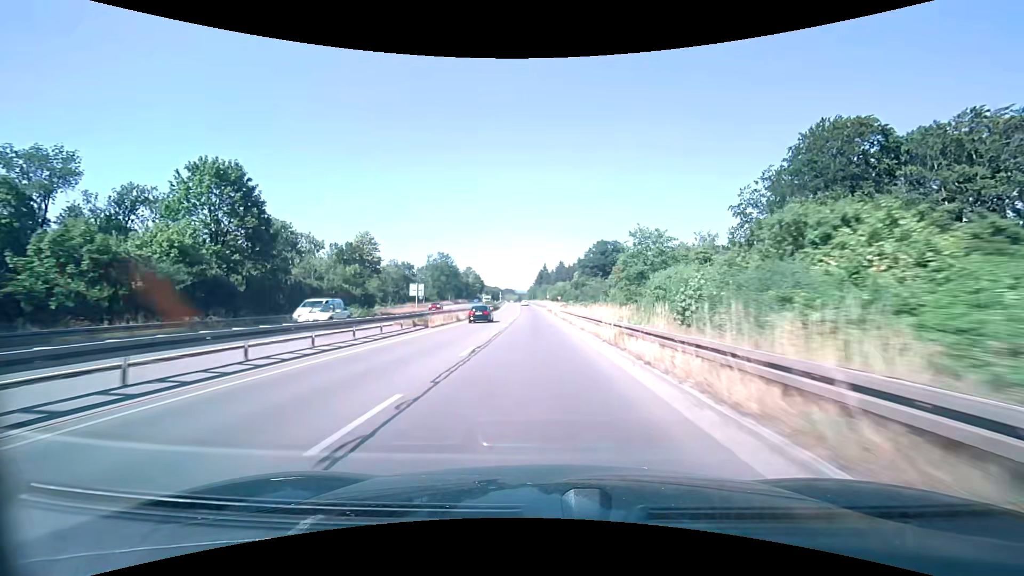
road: trunk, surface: asphalt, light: Day
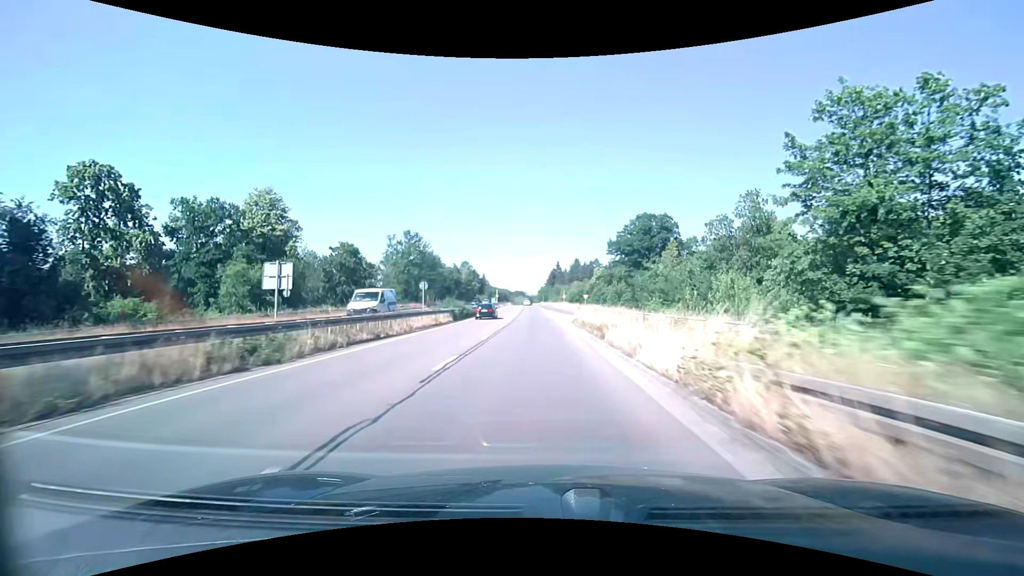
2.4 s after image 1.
(-0.6, +48.3) m; -1°
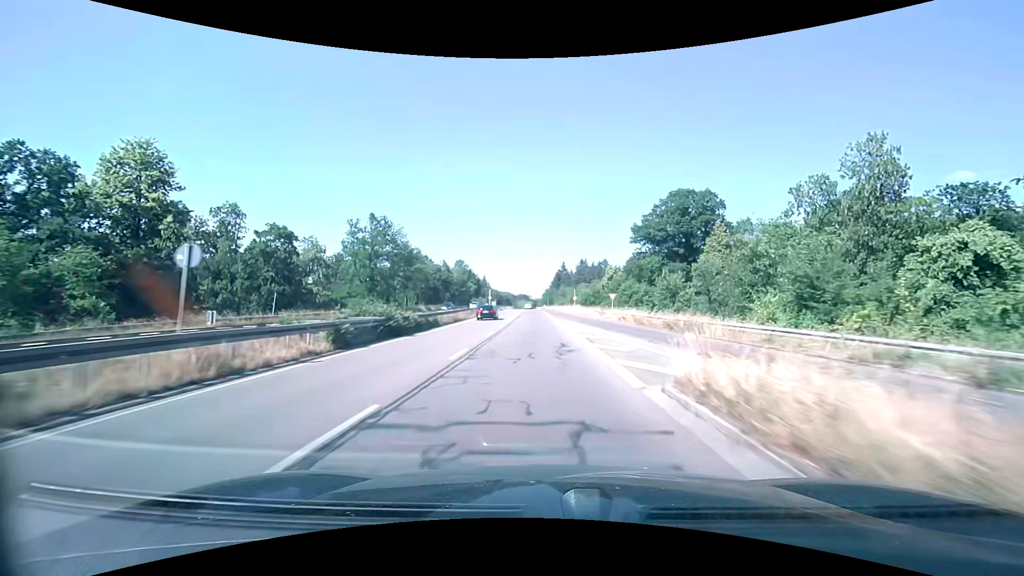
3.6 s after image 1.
(-0.2, +24.2) m; -1°
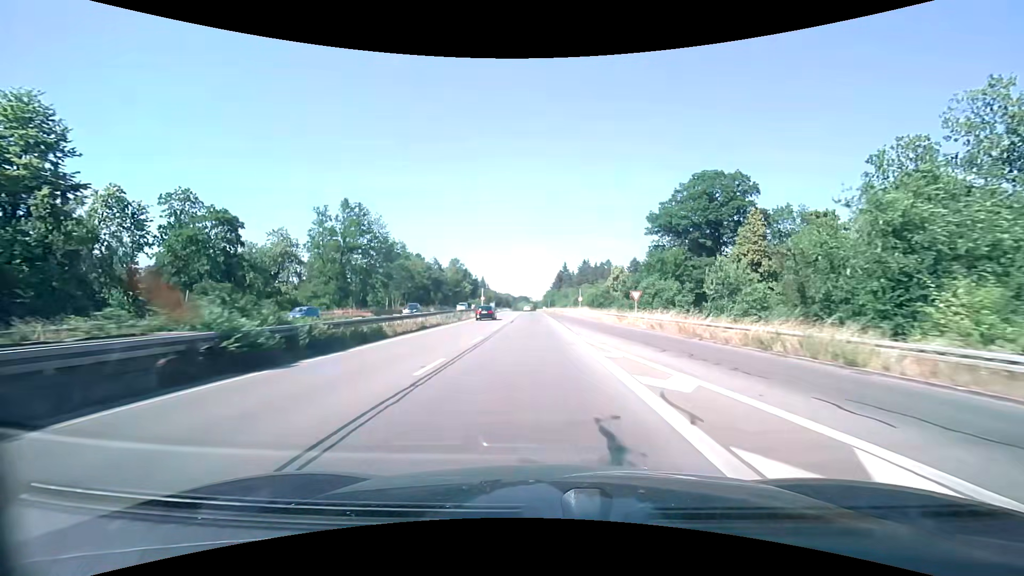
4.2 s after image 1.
(0.0, +12.1) m; 0°
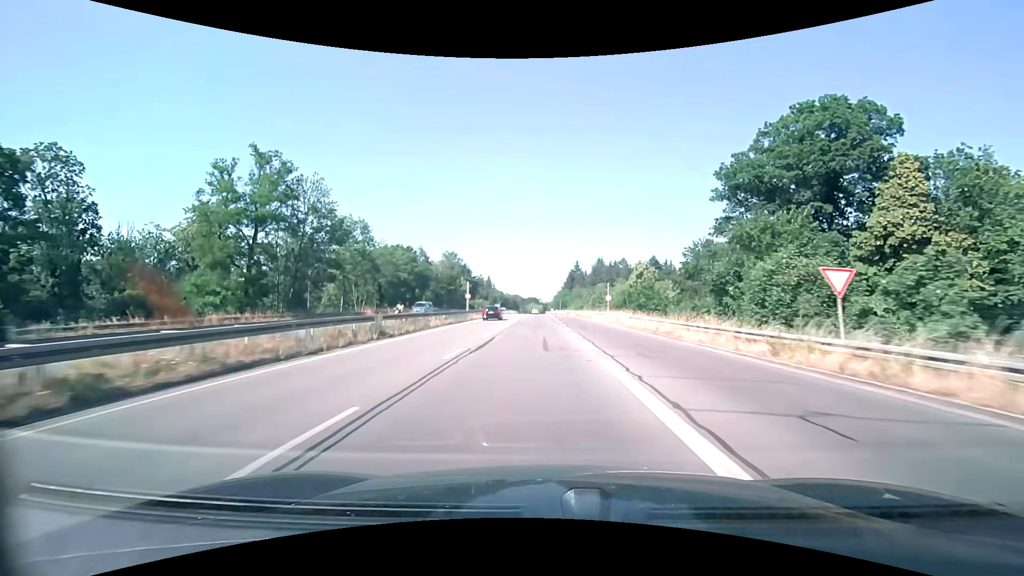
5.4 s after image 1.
(-0.2, +24.1) m; -1°
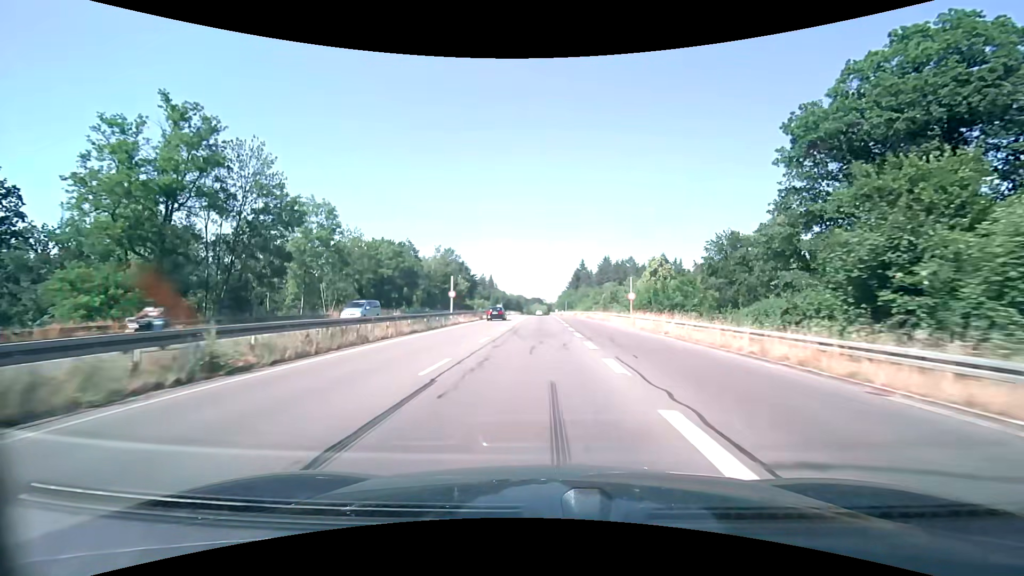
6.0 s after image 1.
(-0.1, +12.0) m; -1°
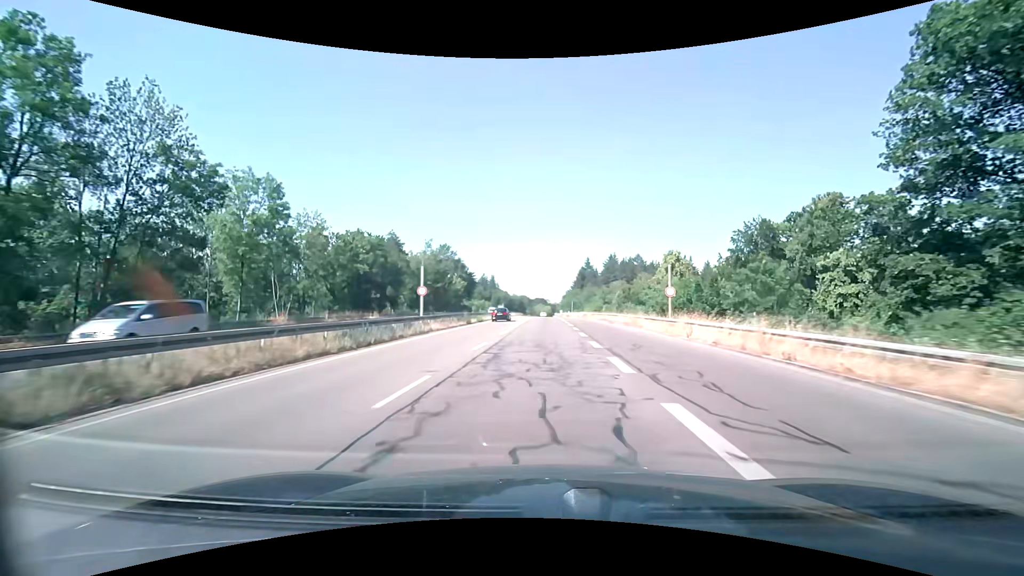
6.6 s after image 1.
(0.0, +12.0) m; 0°
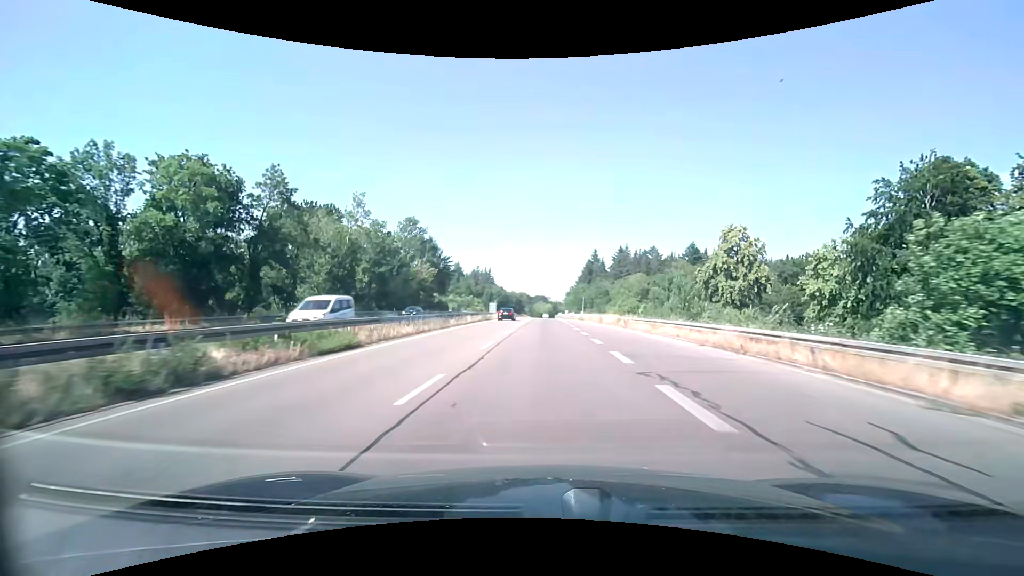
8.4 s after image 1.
(-0.1, +35.8) m; 0°
(0, +10) (0, +20) (0, +30) (0, +40) (0, +50) (0, +60) (0, +70) (0, +80) (0, +90) (+1, +100) m
